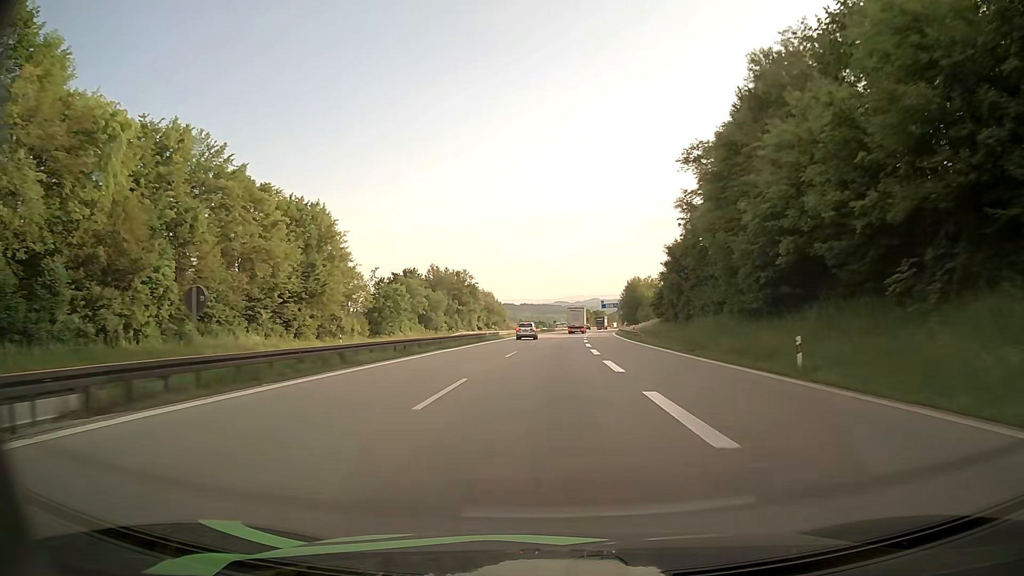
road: motorway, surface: asphalt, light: Day
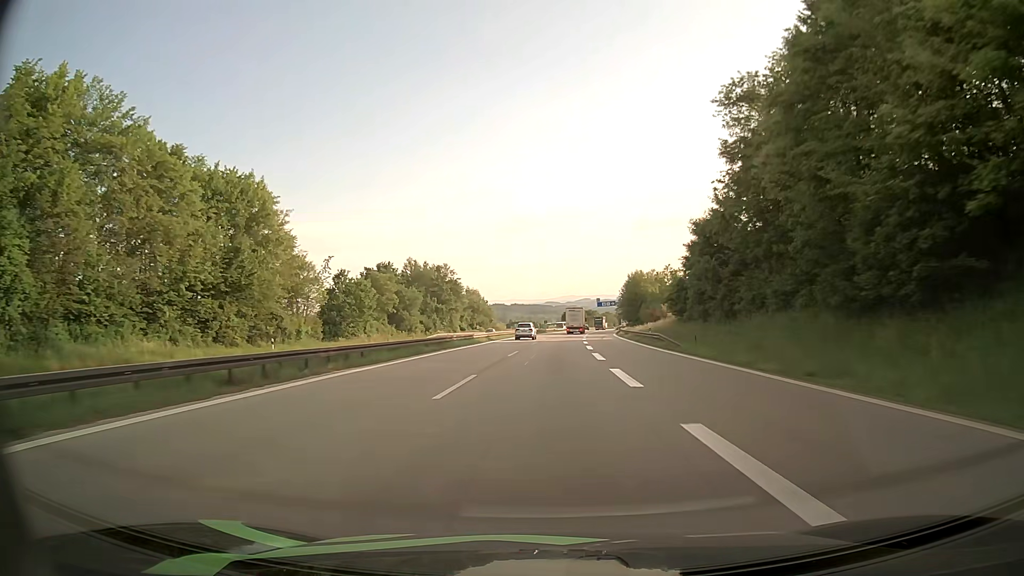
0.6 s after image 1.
(+0.1, +16.3) m; +1°
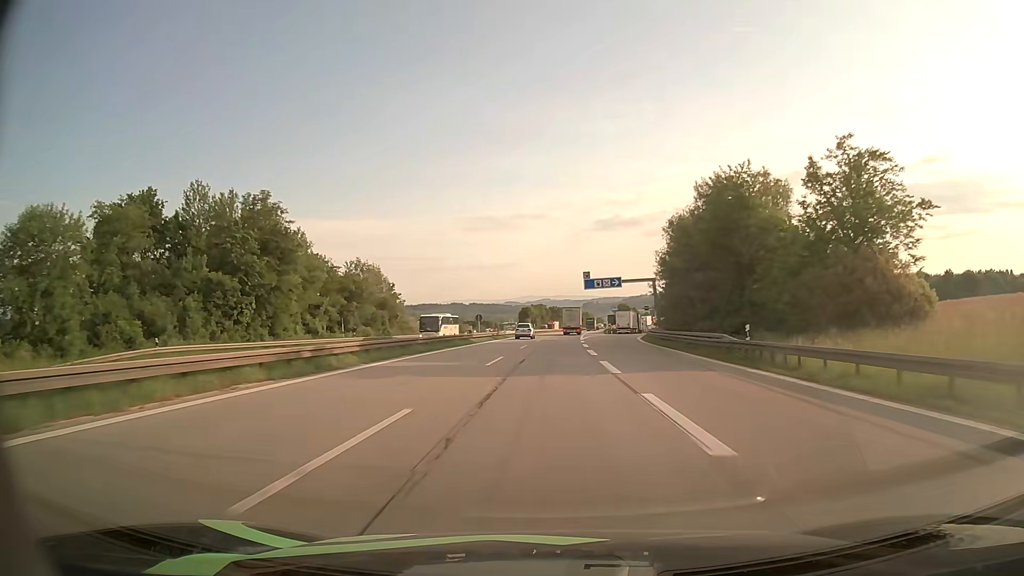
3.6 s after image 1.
(+2.6, +78.9) m; +4°
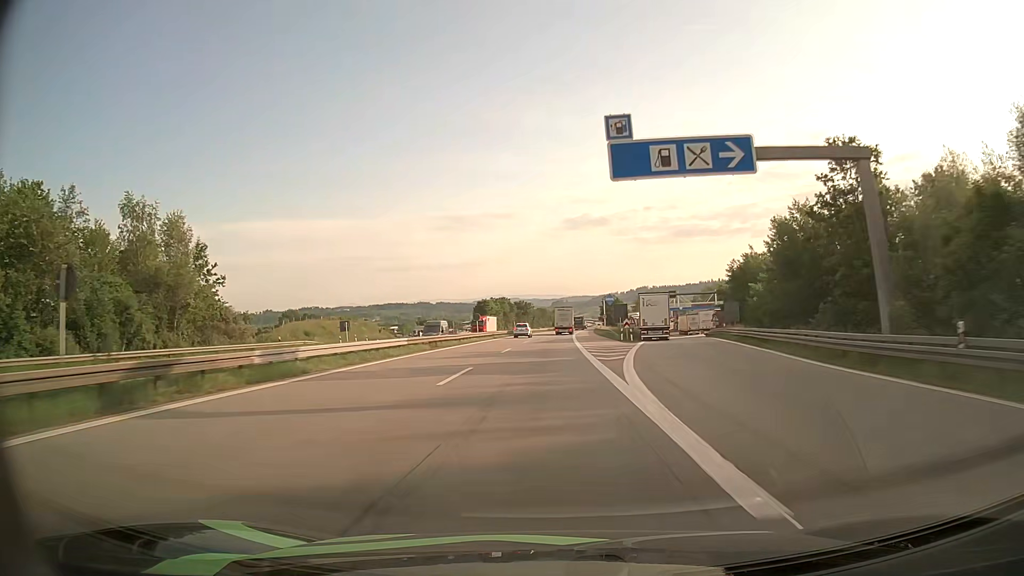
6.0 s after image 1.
(+1.4, +60.5) m; +3°
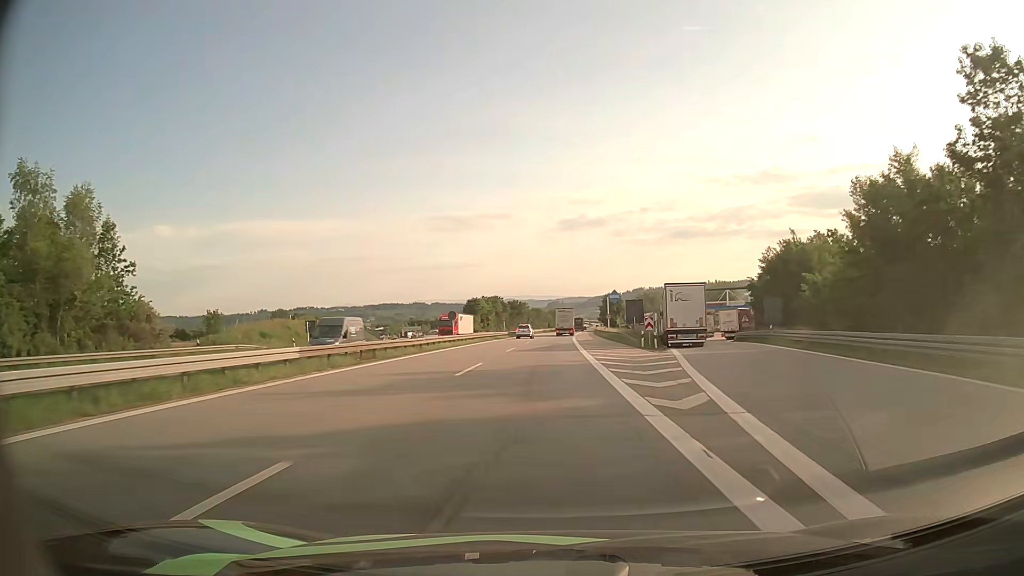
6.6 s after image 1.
(+0.1, +14.8) m; +1°
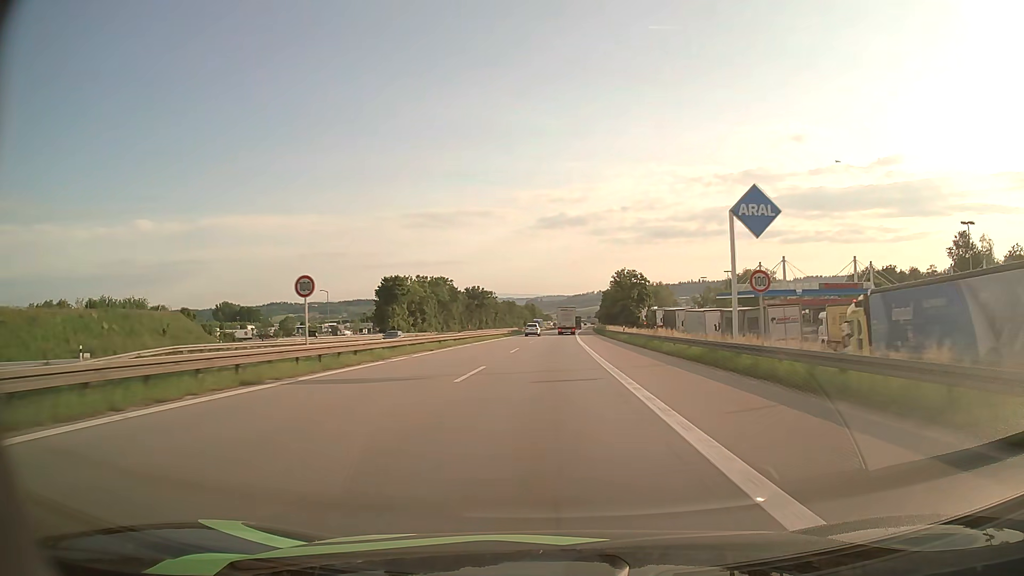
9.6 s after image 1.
(+1.0, +74.1) m; +2°
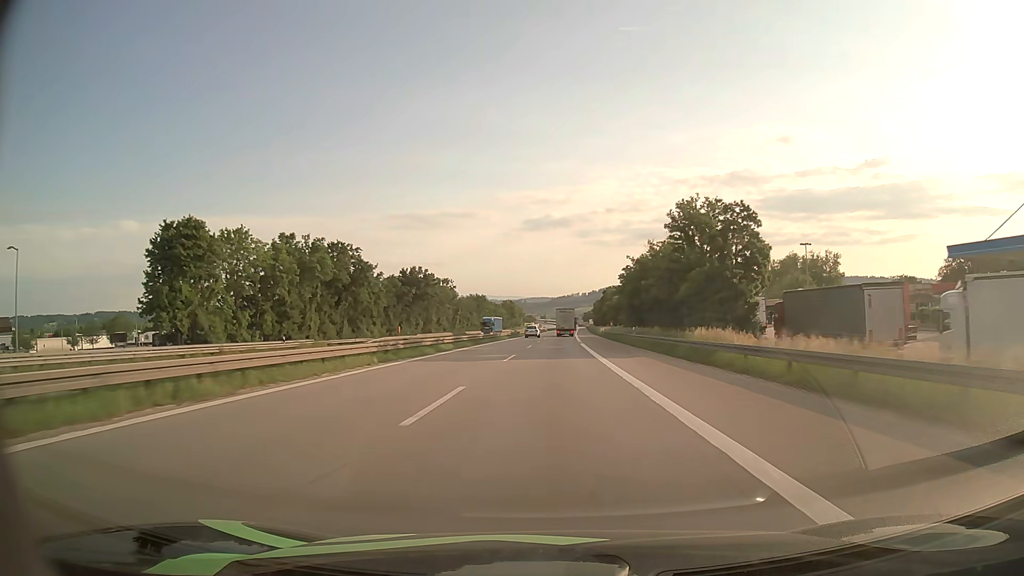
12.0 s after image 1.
(+0.9, +60.5) m; +1°
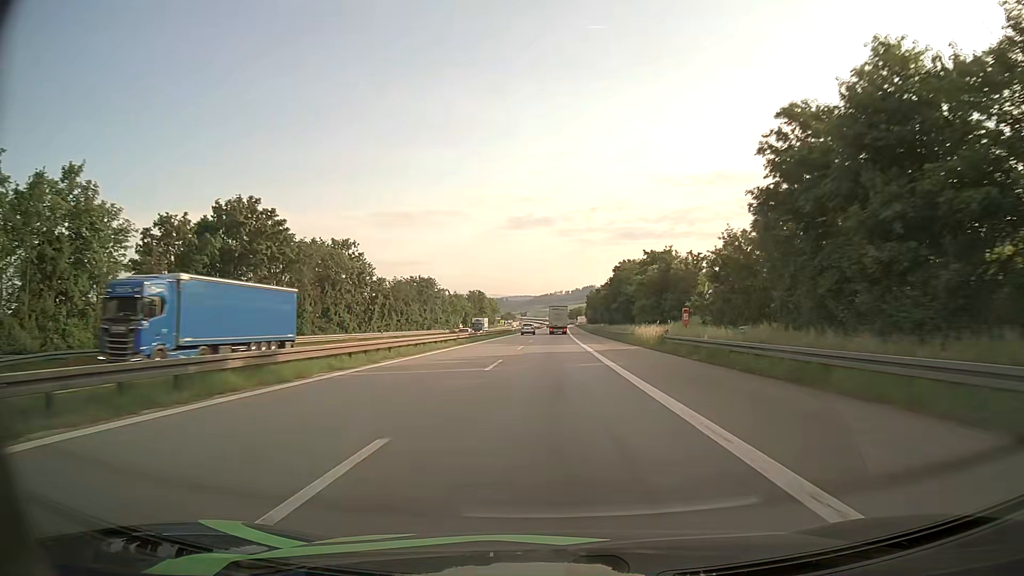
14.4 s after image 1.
(+0.8, +61.2) m; +2°
(0, +10) (0, +20) (0, +30) (0, +40) (0, +50) (+1, +60) (+1, +70) (+1, +80) (+1, +90) (+1, +100) m
